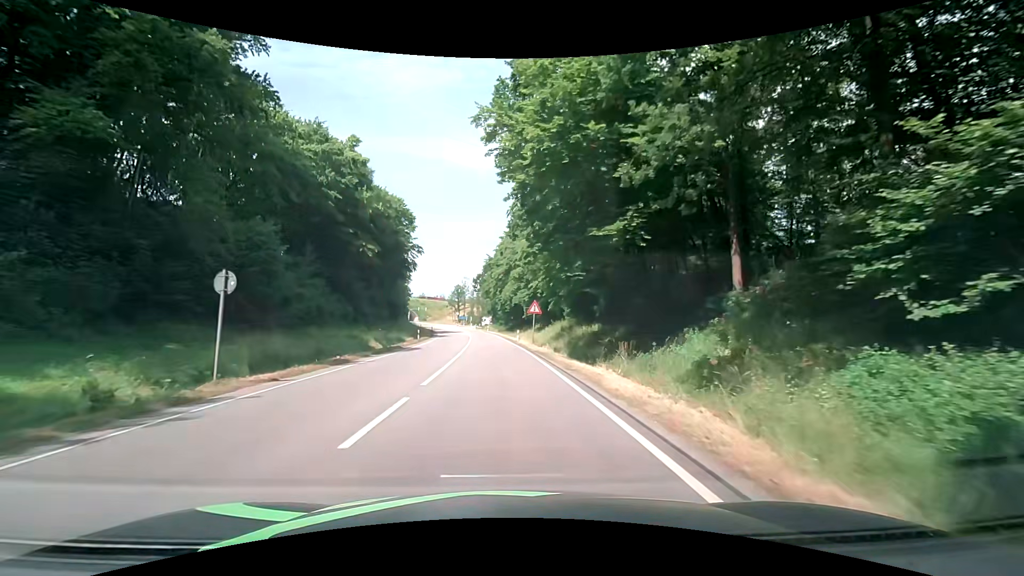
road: primary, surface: asphalt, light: Day
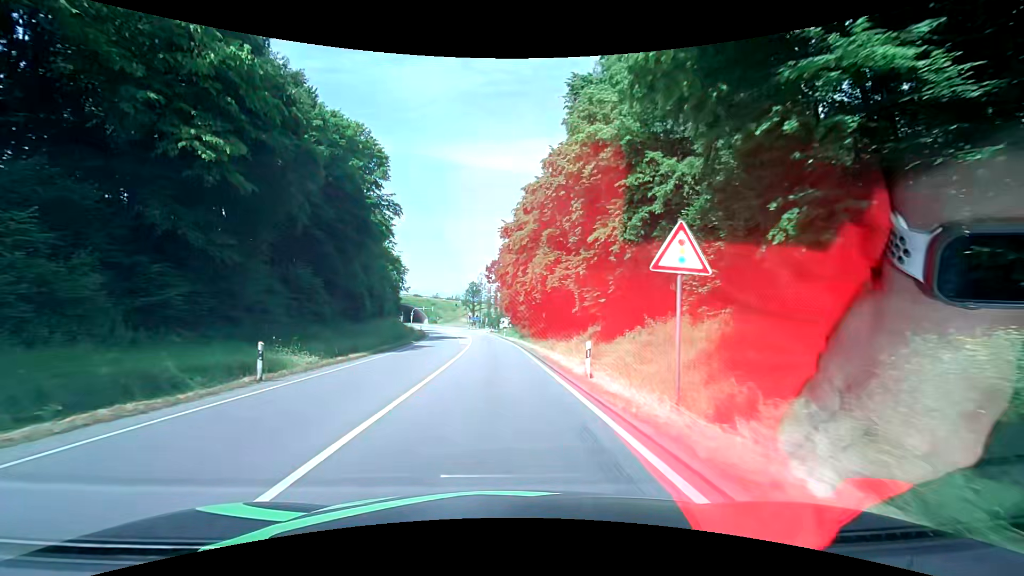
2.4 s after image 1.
(-0.6, +31.7) m; -2°
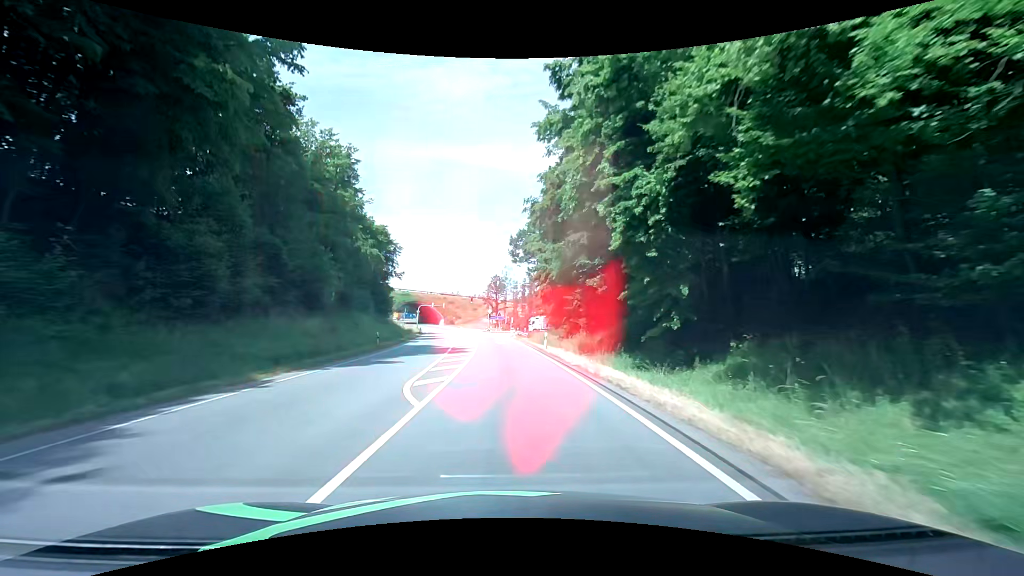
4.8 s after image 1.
(-0.9, +32.4) m; -3°
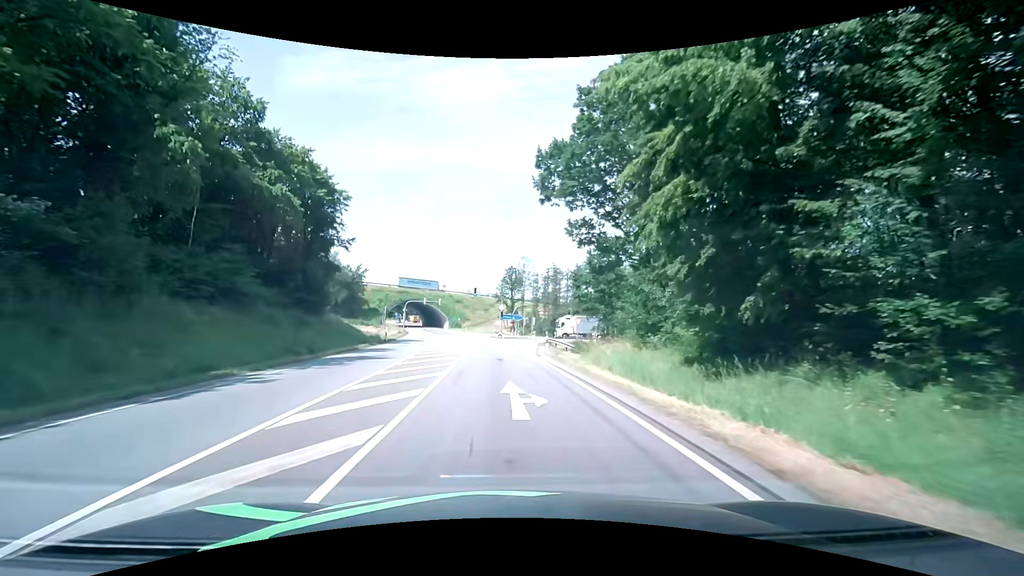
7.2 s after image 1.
(-0.4, +32.4) m; -2°
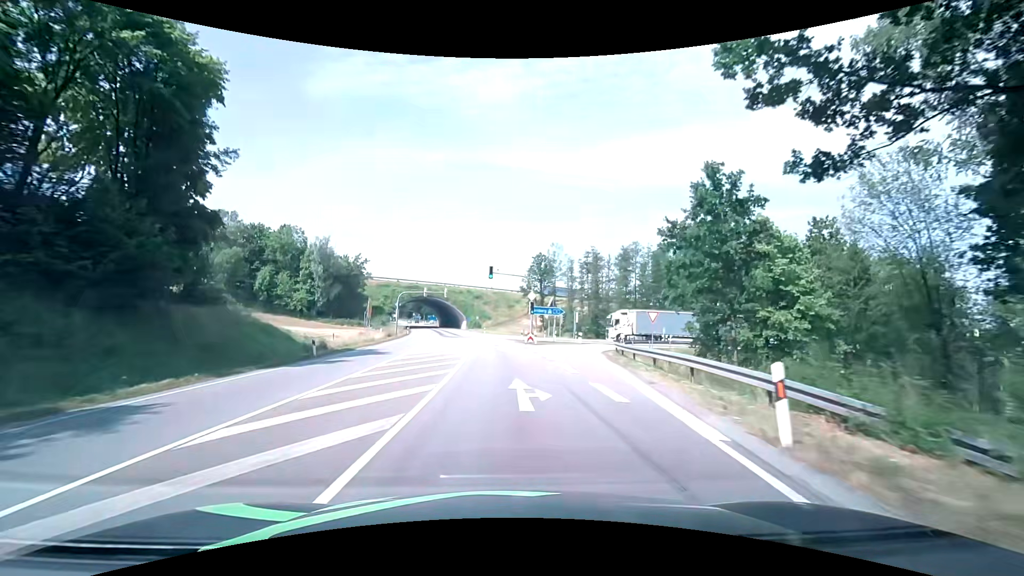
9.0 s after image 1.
(-0.6, +24.2) m; -3°
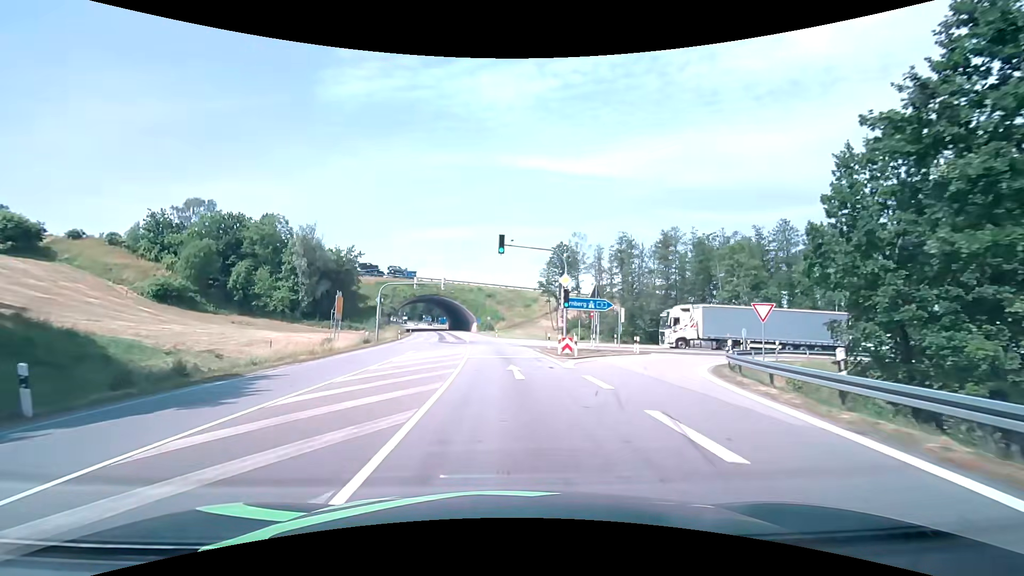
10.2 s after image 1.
(-0.2, +16.1) m; -2°
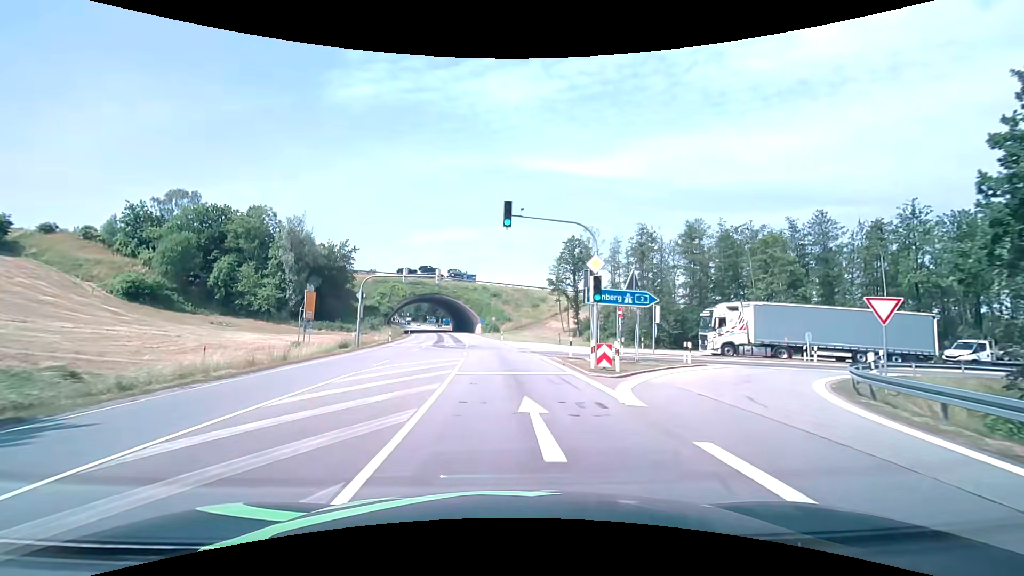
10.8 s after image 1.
(0.0, +8.0) m; -1°
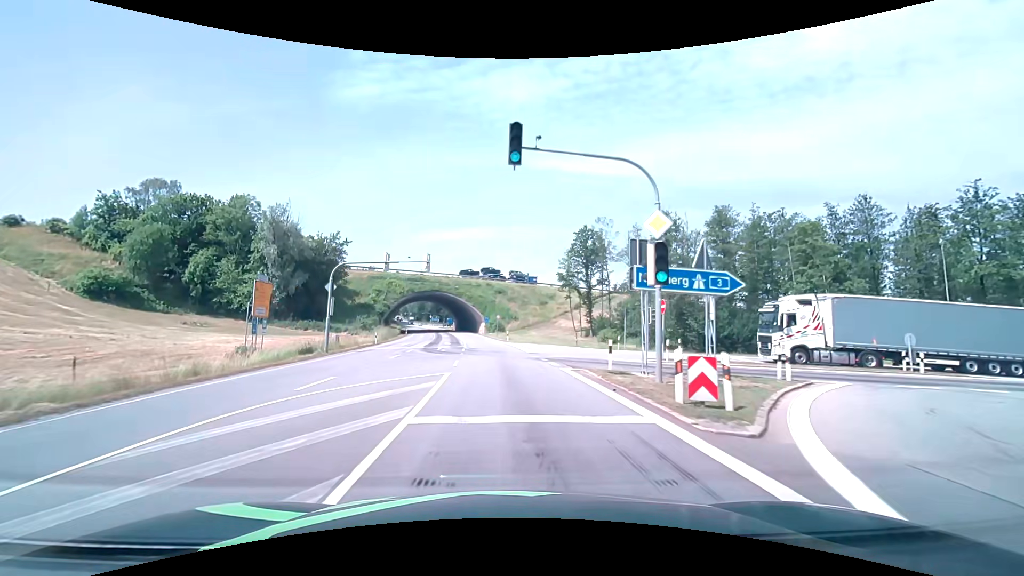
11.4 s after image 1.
(0.0, +8.0) m; -1°
(0, +10) (0, +20) (-1, +30) (-1, +40) (-2, +50) (-3, +60) (-4, +70) (-6, +80) (-7, +90) (-9, +99) m
